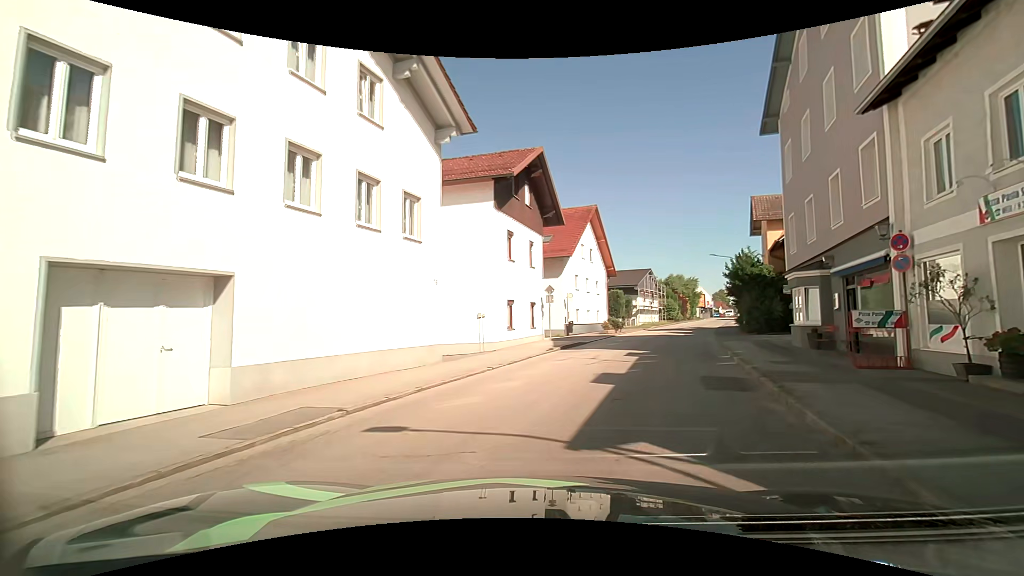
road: unclassified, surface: asphalt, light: Day
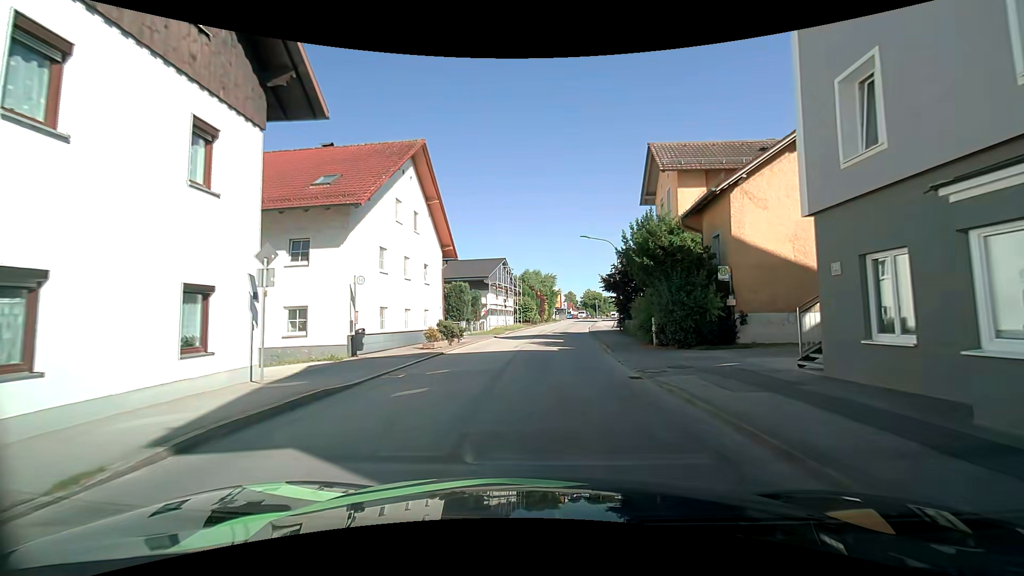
(+3.9, +15.7) m; +19°
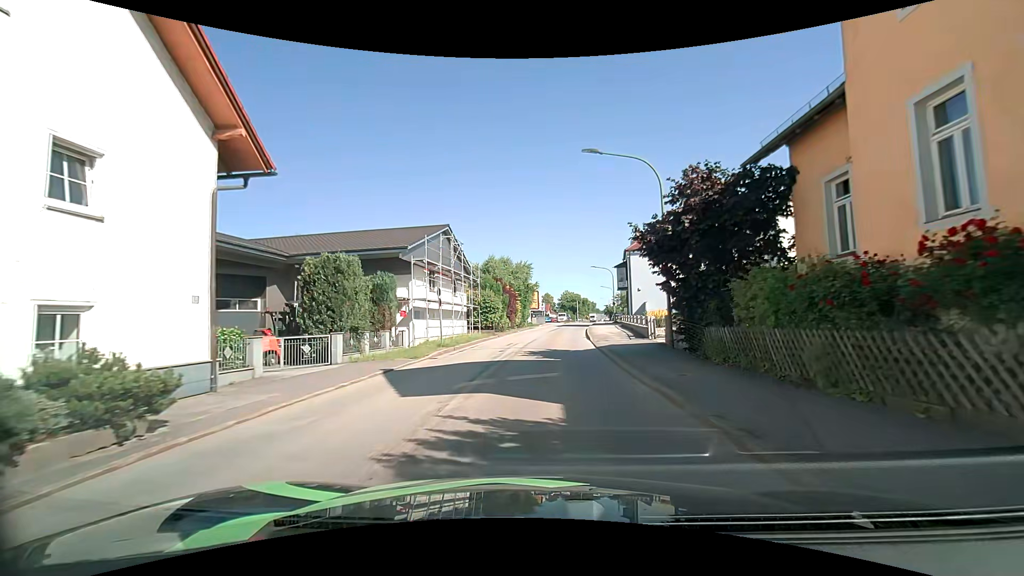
(+1.0, +20.6) m; +3°
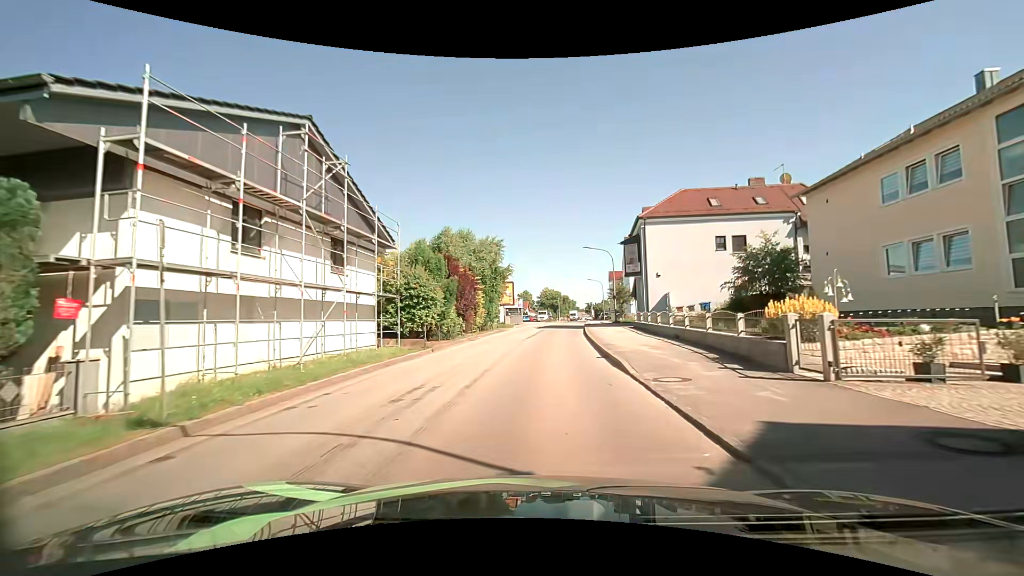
(+0.6, +17.0) m; +3°
(0, +10) (0, +20) (+1, +30) (+2, +40) (+3, +50) (+3, +60) (+4, +70) (+5, +80) (+6, +90) (+7, +100) m
